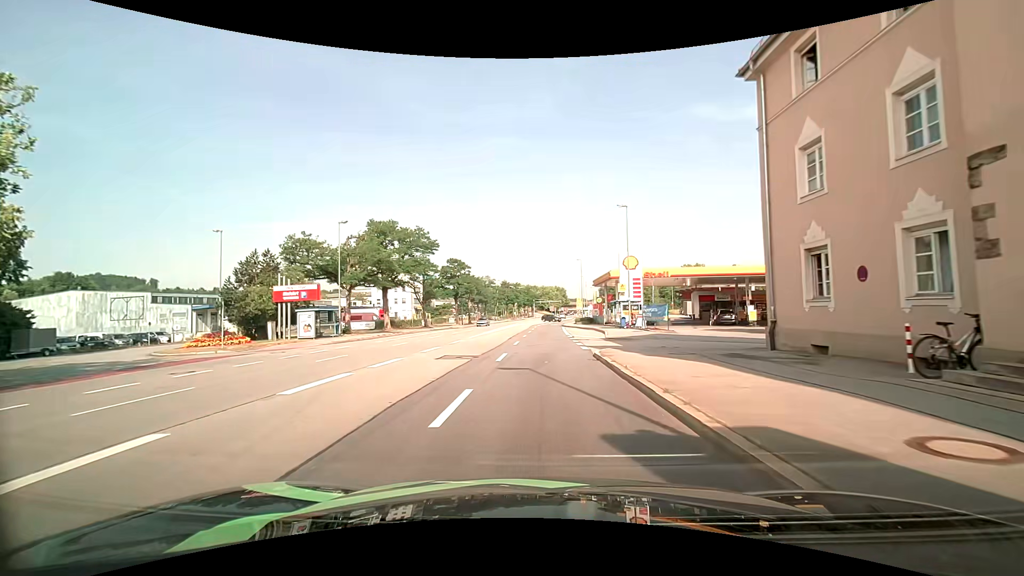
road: primary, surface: asphalt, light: Day
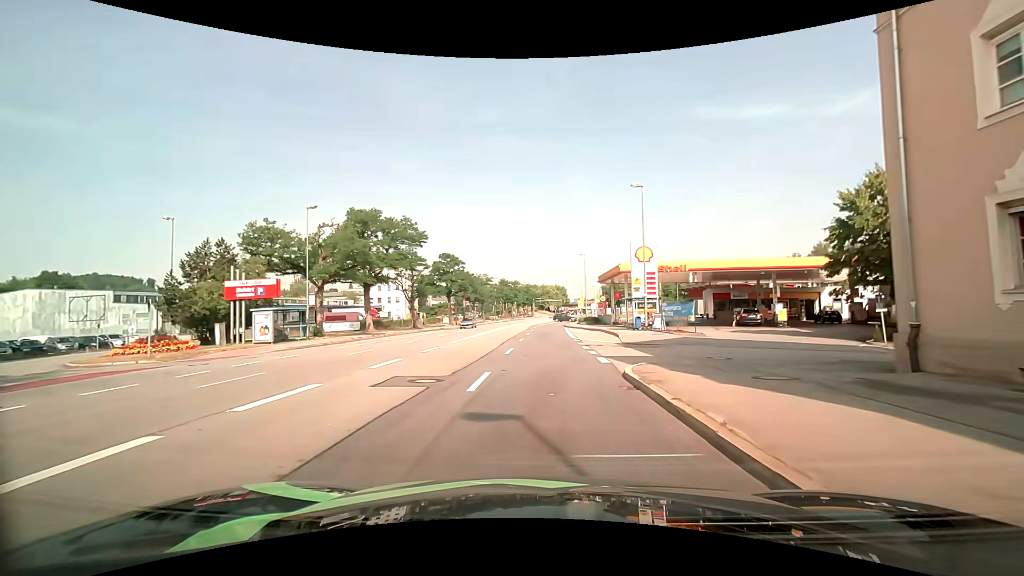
(0.0, +6.1) m; +1°
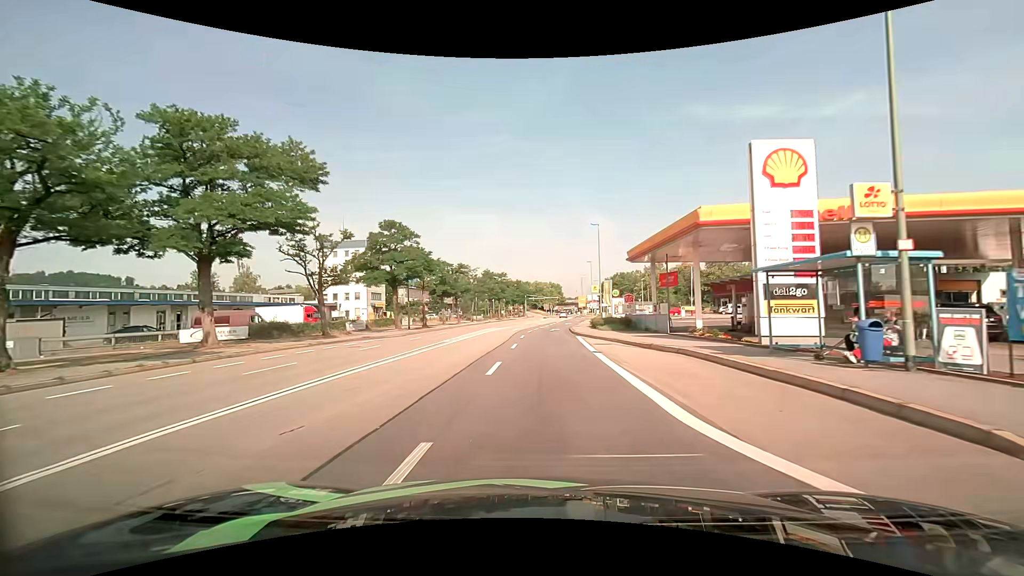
(0.0, +24.5) m; 0°
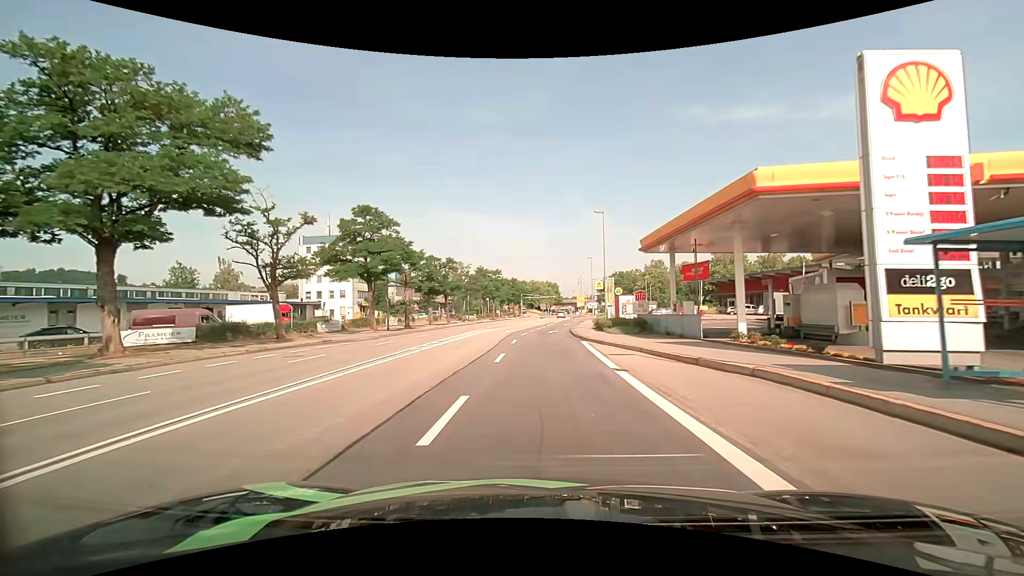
(0.0, +6.0) m; 0°
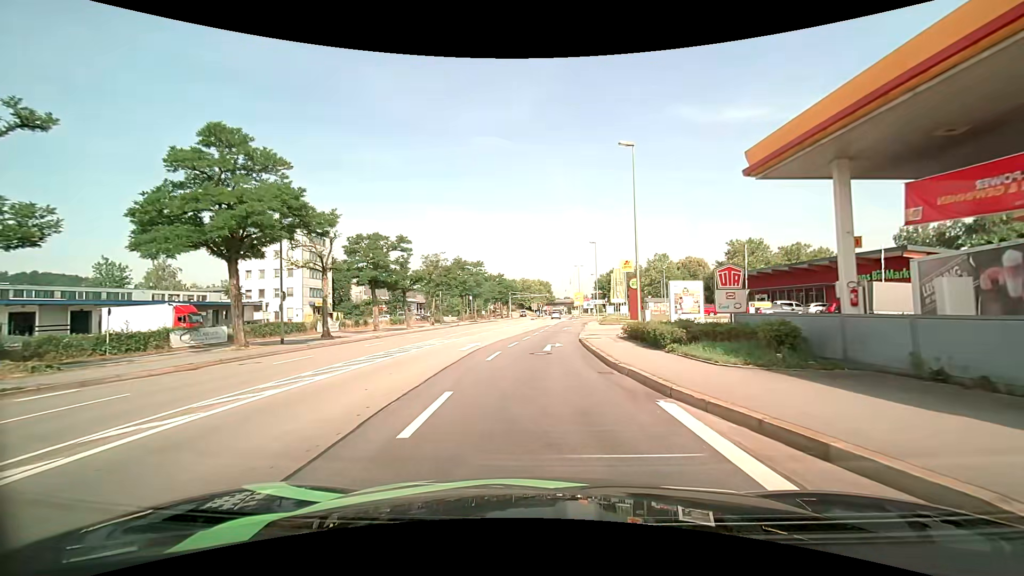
(+0.2, +17.6) m; +1°
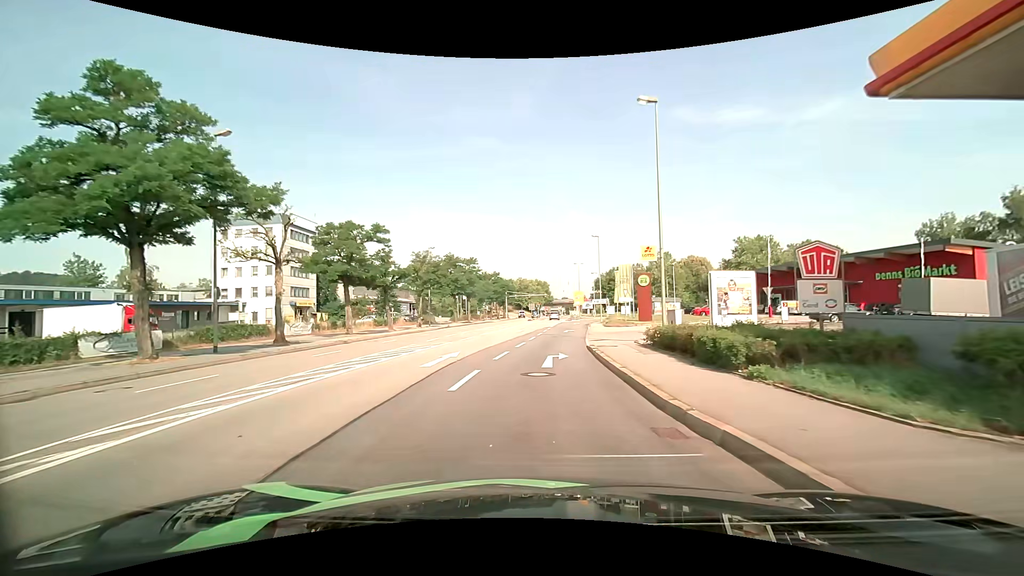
(0.0, +5.6) m; +1°
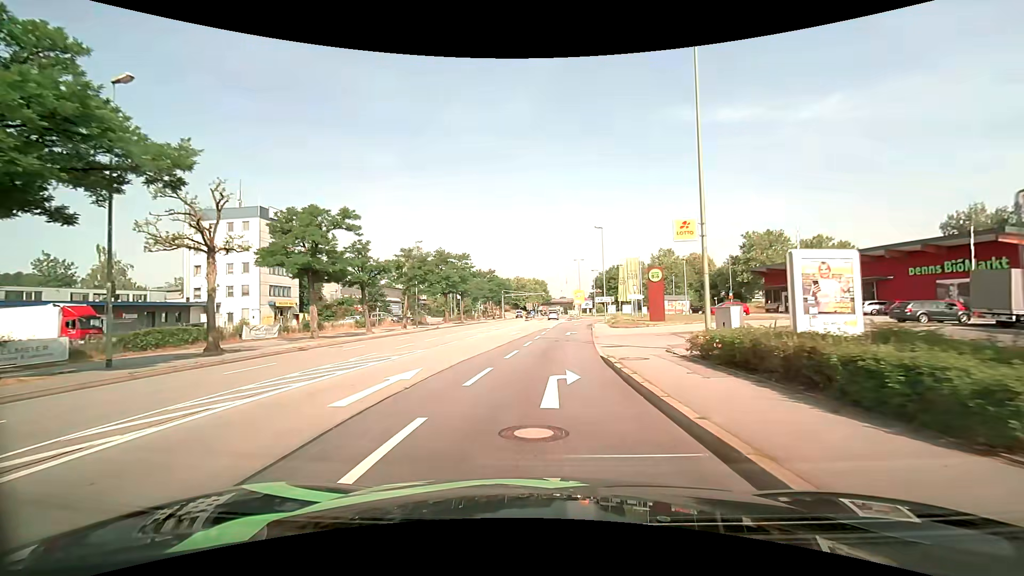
(0.0, +5.5) m; 0°
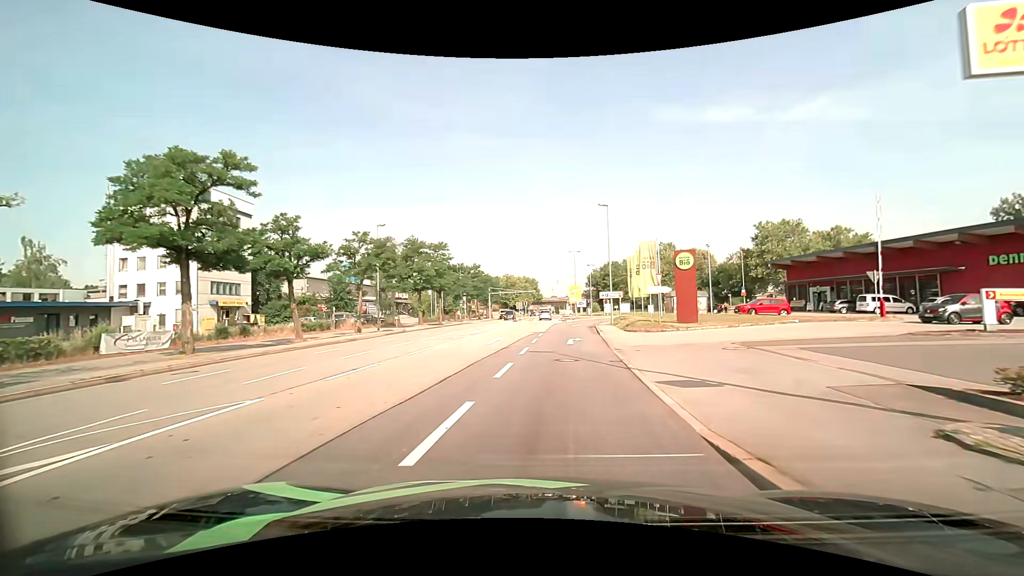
(+0.1, +10.7) m; +1°
